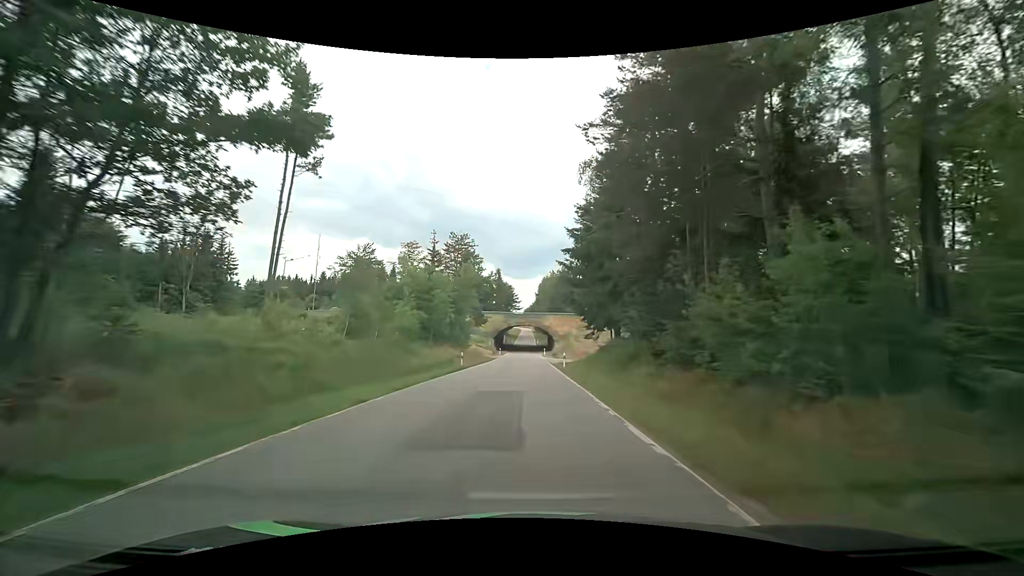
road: tertiary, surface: asphalt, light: Day
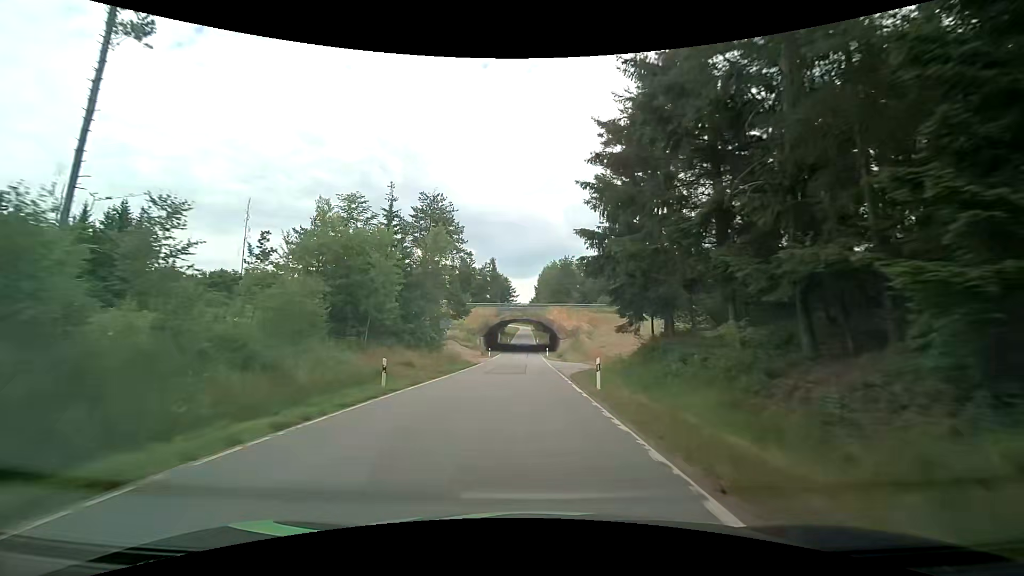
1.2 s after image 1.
(+0.2, +18.6) m; 0°
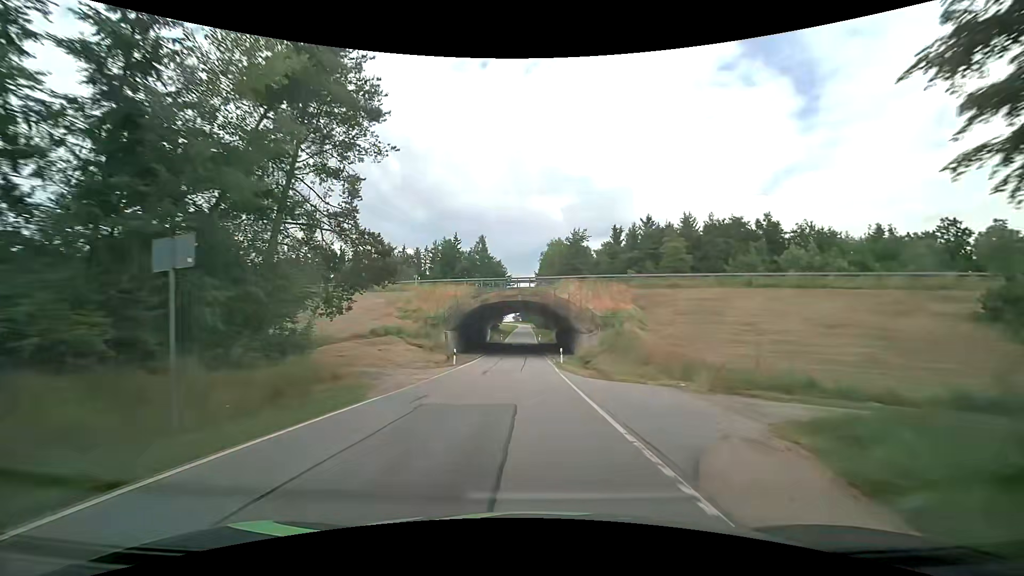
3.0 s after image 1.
(+0.1, +28.8) m; 0°
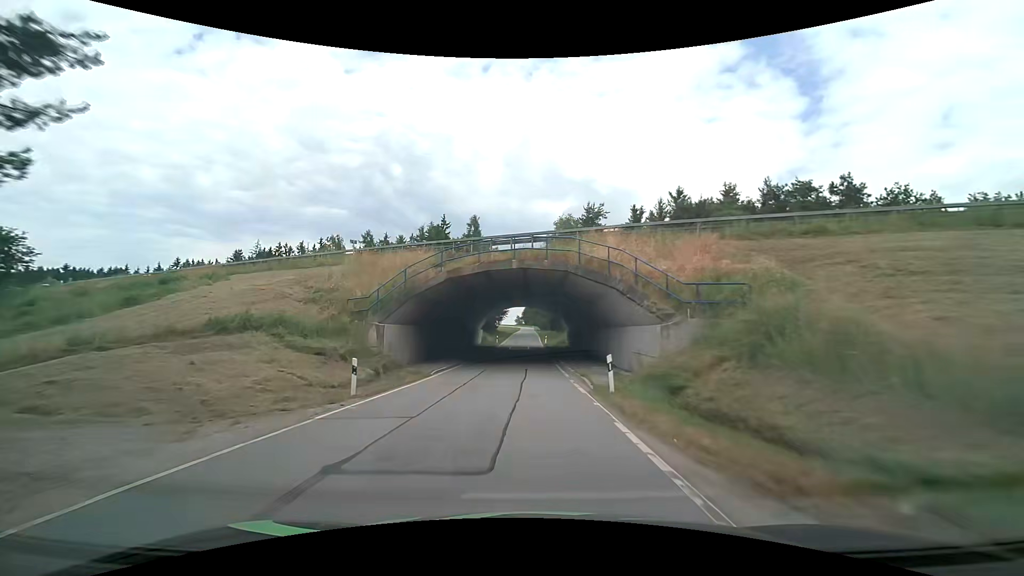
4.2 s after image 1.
(+0.2, +19.8) m; 0°
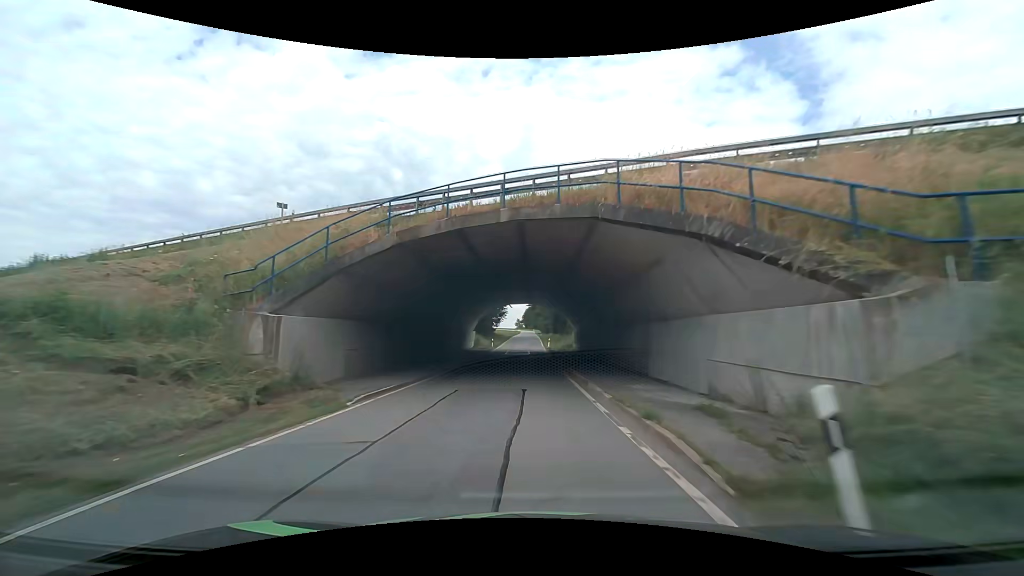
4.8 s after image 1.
(0.0, +10.0) m; 0°
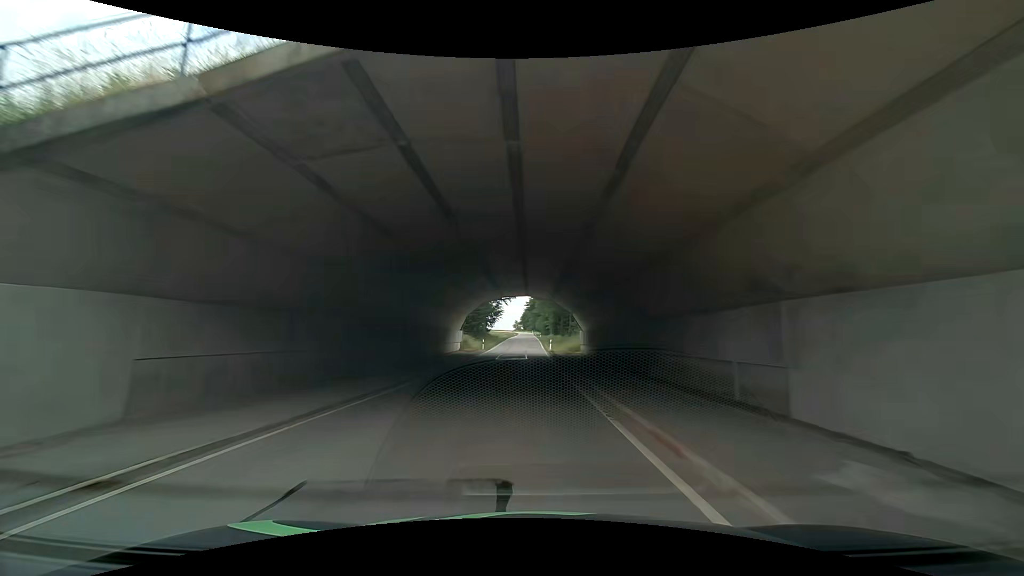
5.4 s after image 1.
(0.0, +10.0) m; 0°
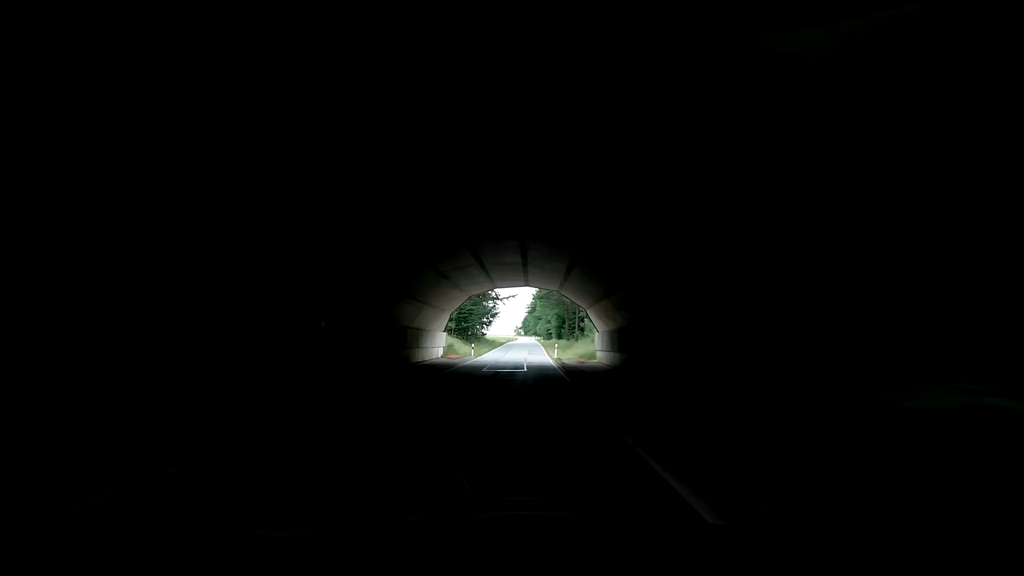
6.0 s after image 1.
(-0.2, +10.0) m; -2°
